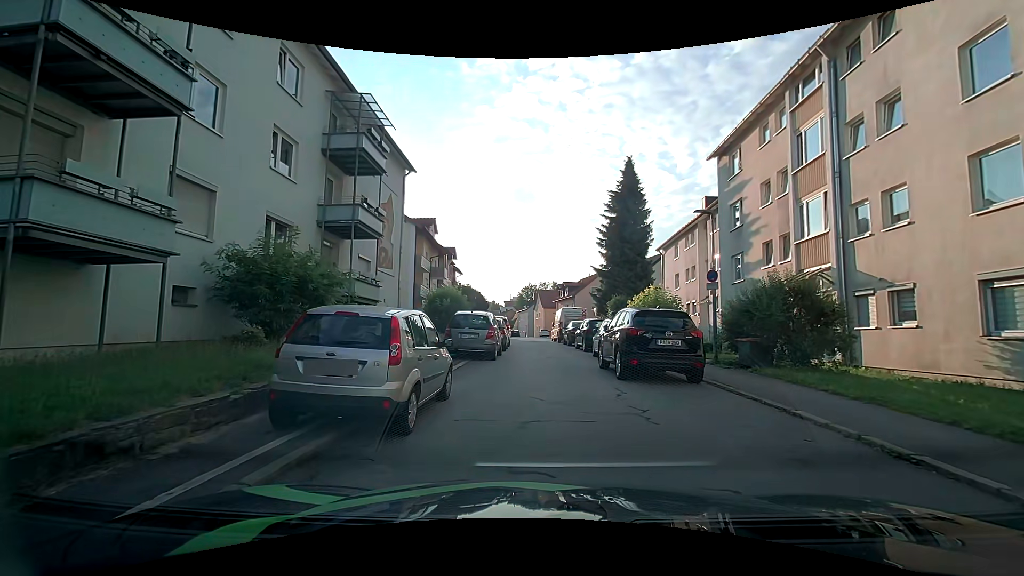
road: residential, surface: asphalt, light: Day
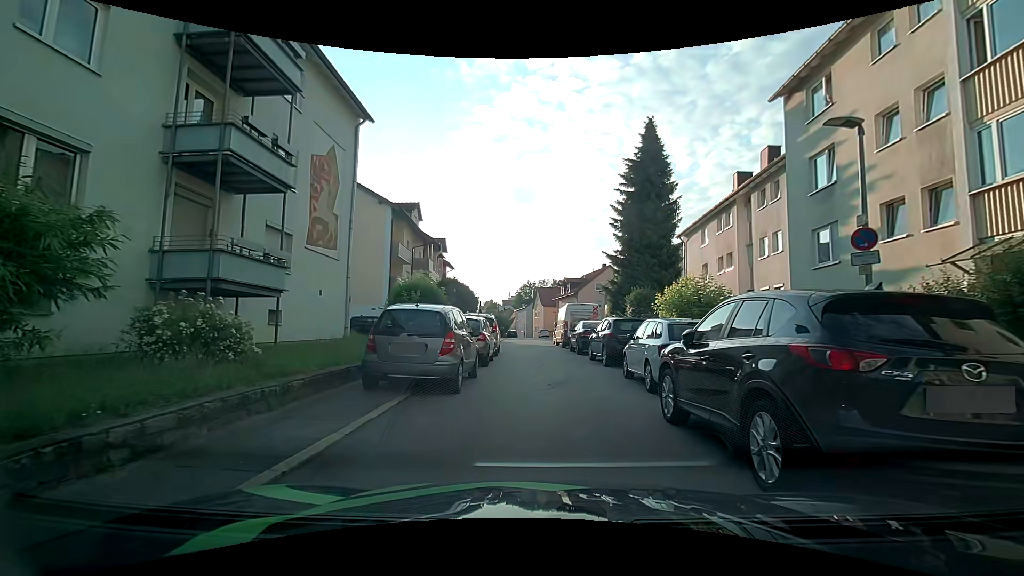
(-0.1, +7.5) m; 0°
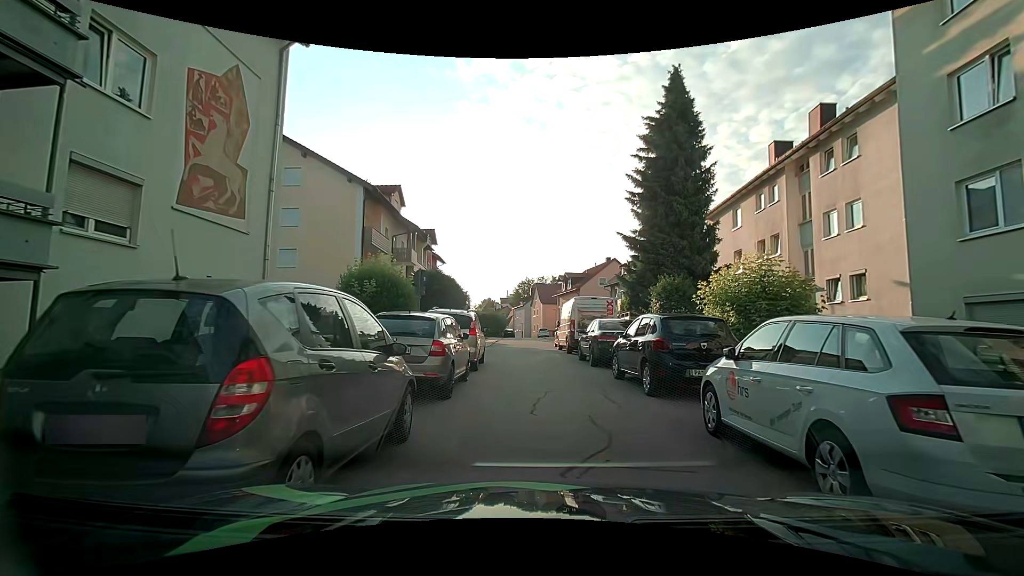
(0.0, +6.1) m; 0°
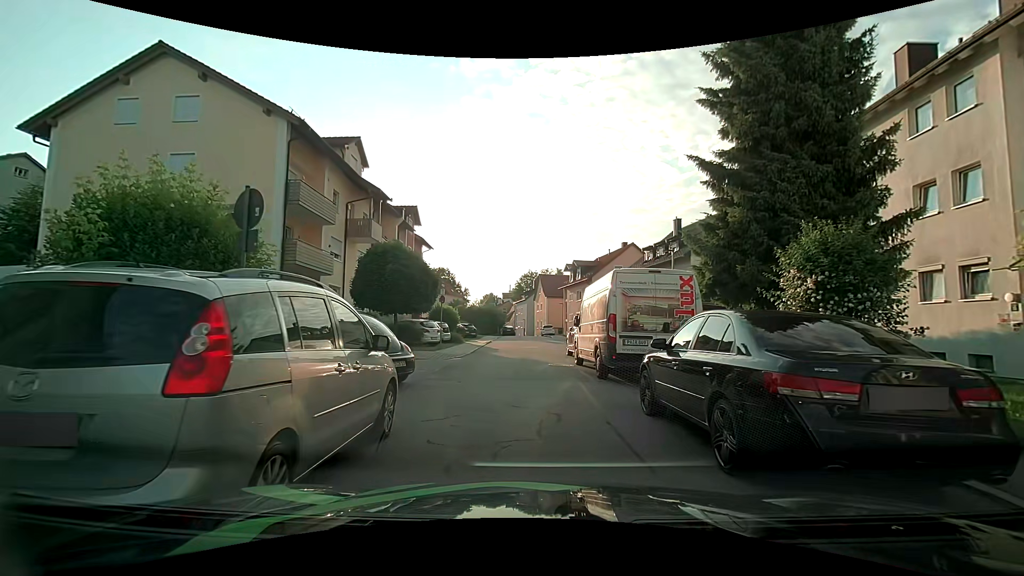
(+0.1, +10.8) m; 0°
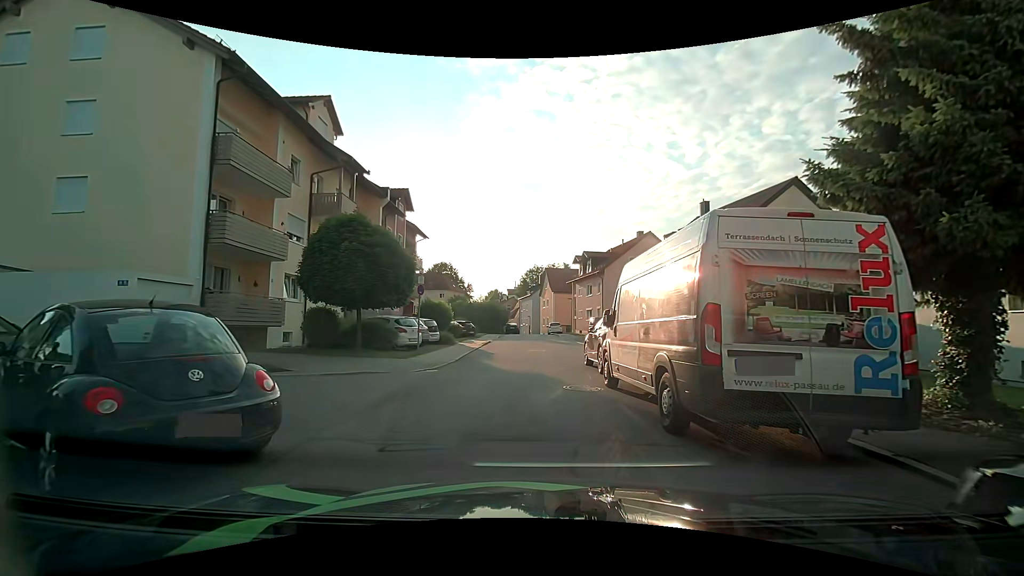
(0.0, +5.8) m; 0°
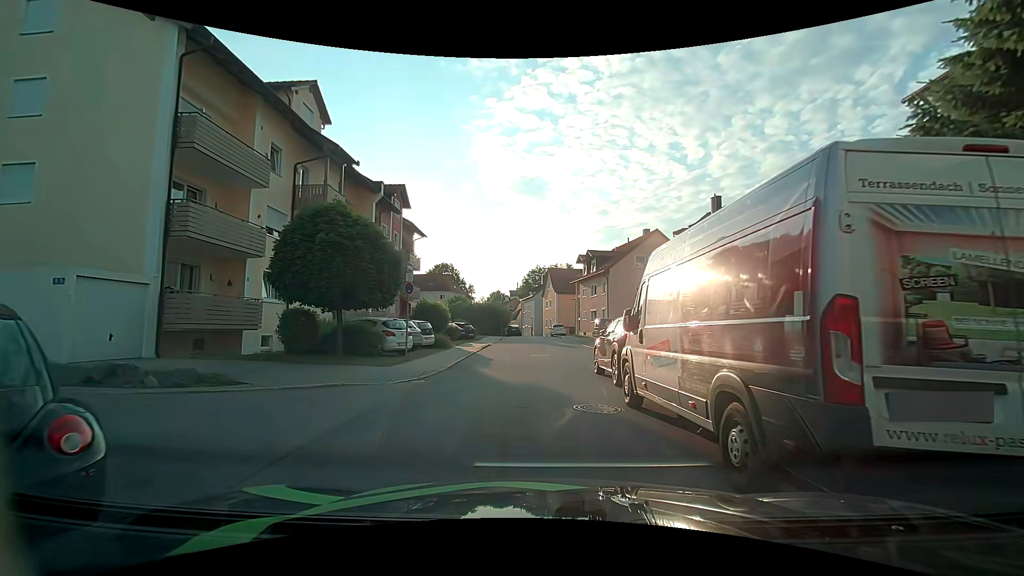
(0.0, +2.1) m; -2°
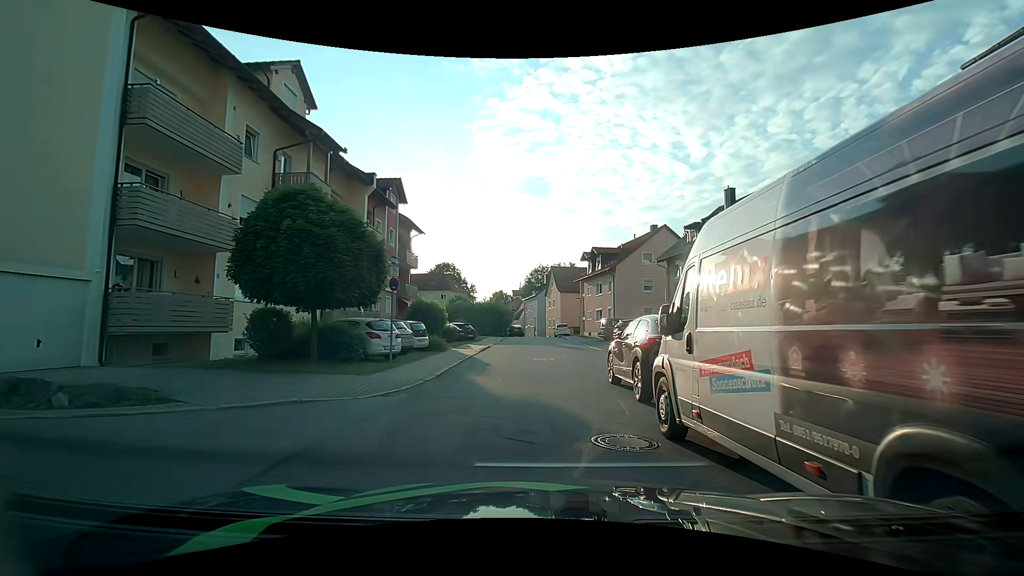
(+0.1, +2.1) m; +1°
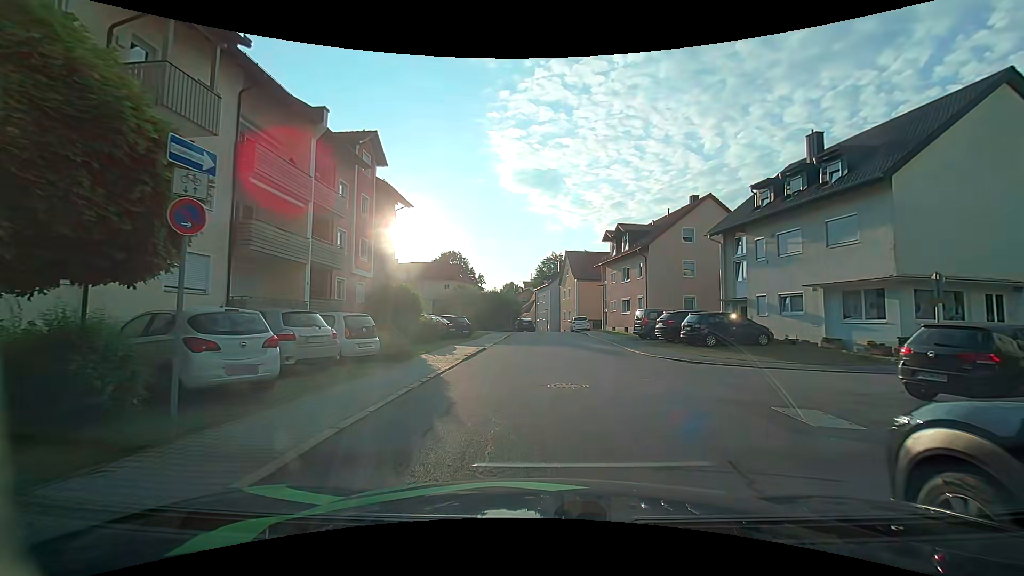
(-0.2, +9.2) m; -1°
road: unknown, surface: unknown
